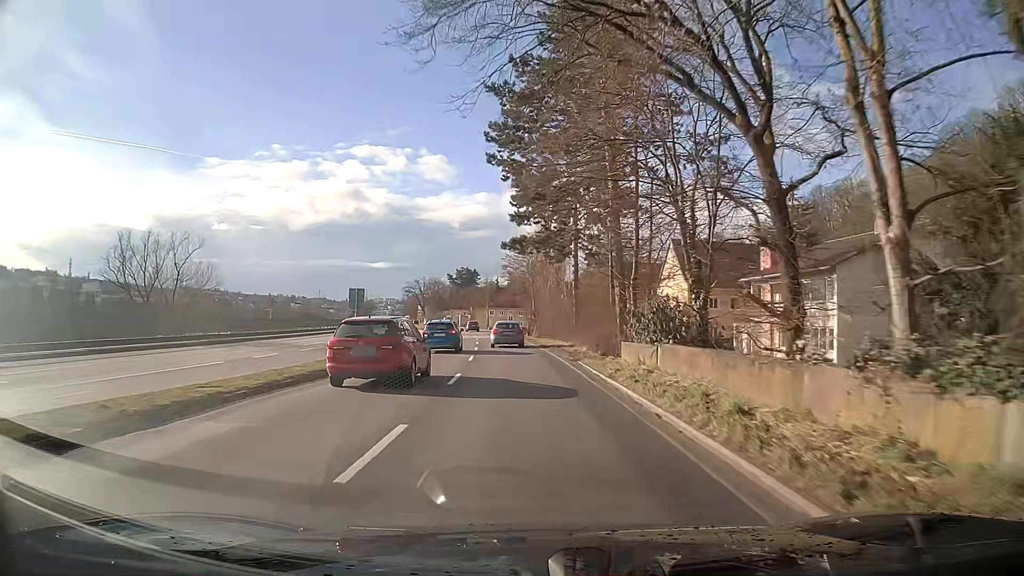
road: primary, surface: asphalt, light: Day
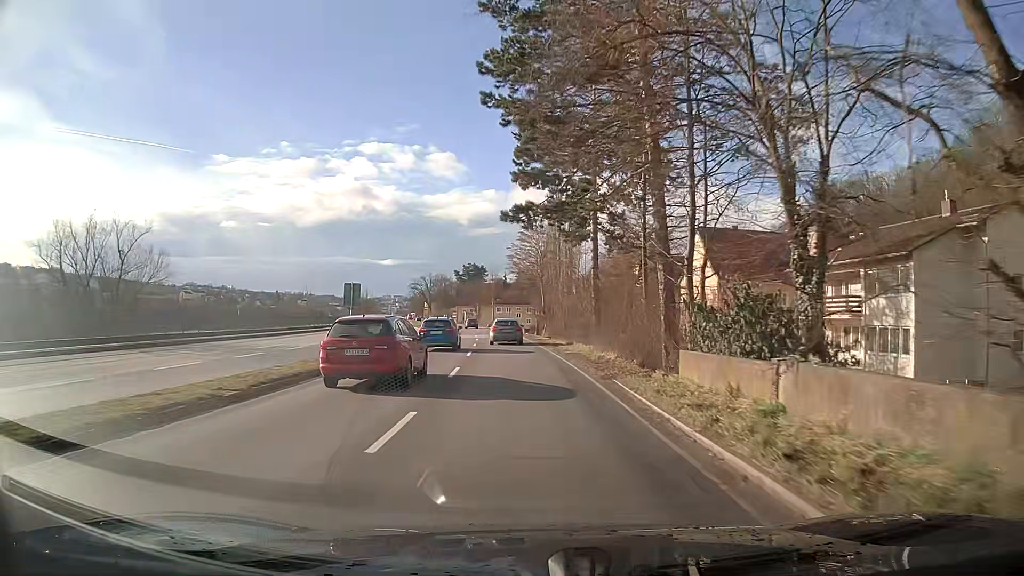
(0.0, +8.0) m; -1°
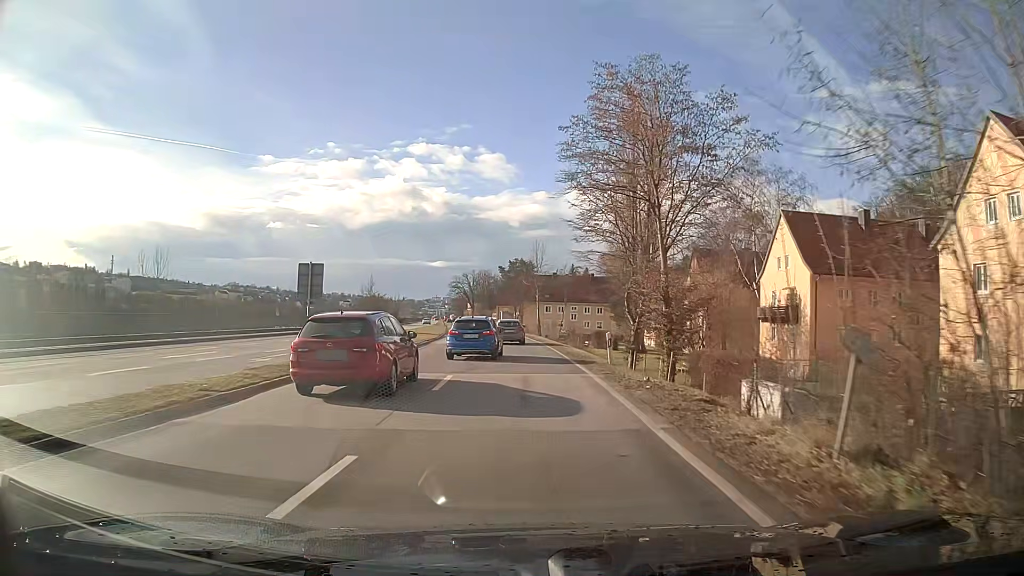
(-1.6, +40.2) m; -5°
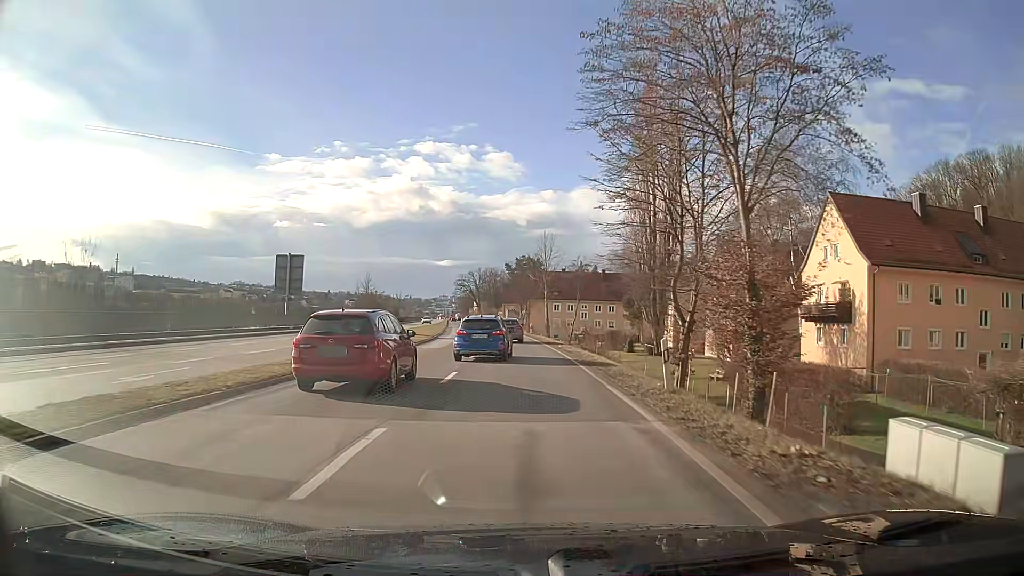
(0.0, +7.9) m; -1°
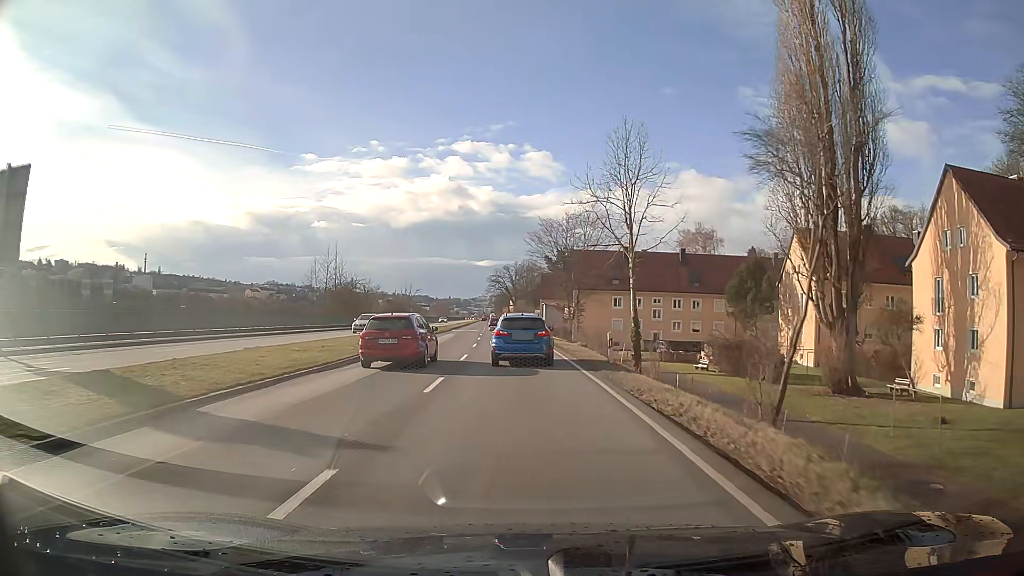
(-1.1, +38.7) m; -4°
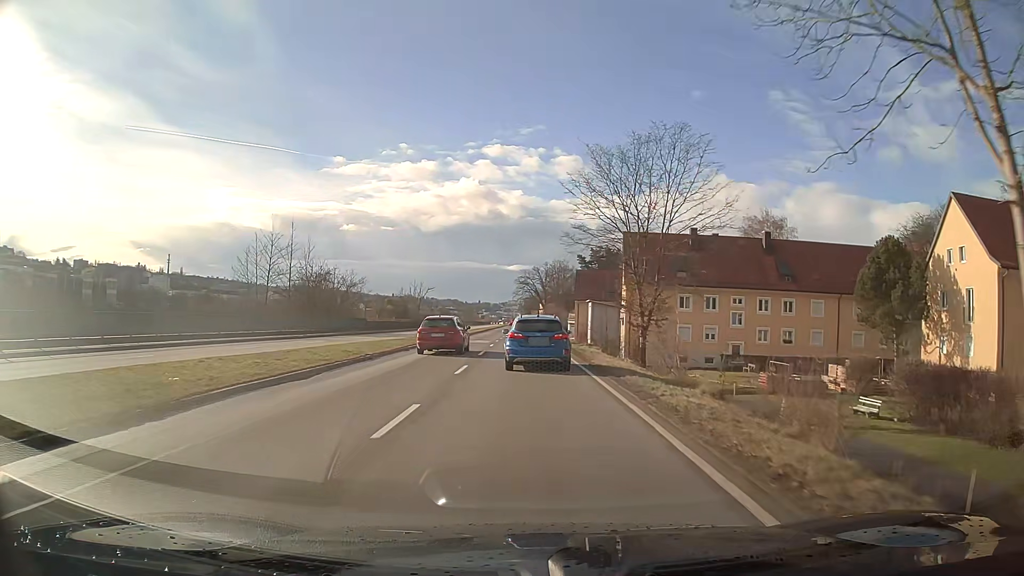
(-0.5, +23.0) m; -3°
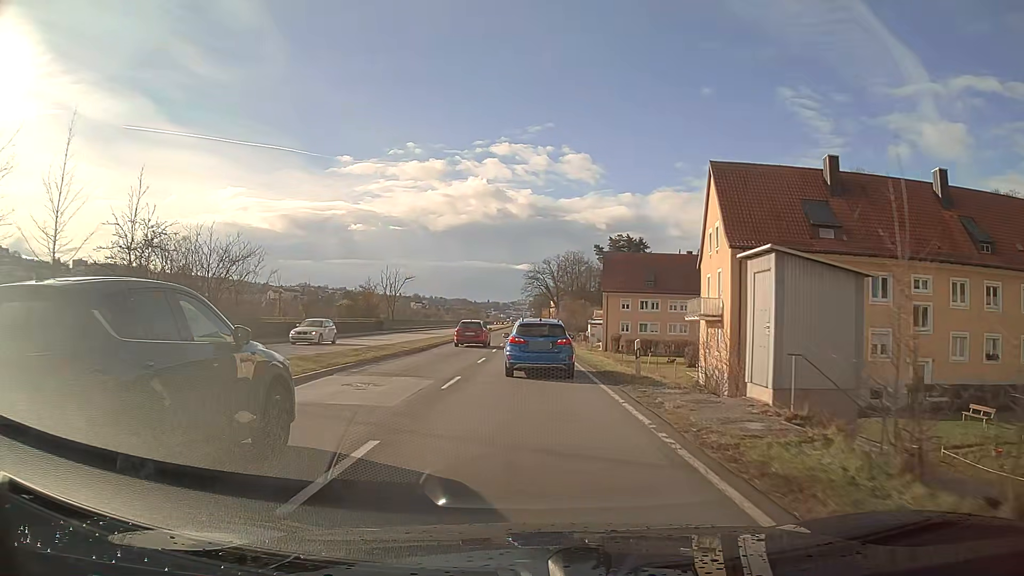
(-0.1, +30.5) m; 0°
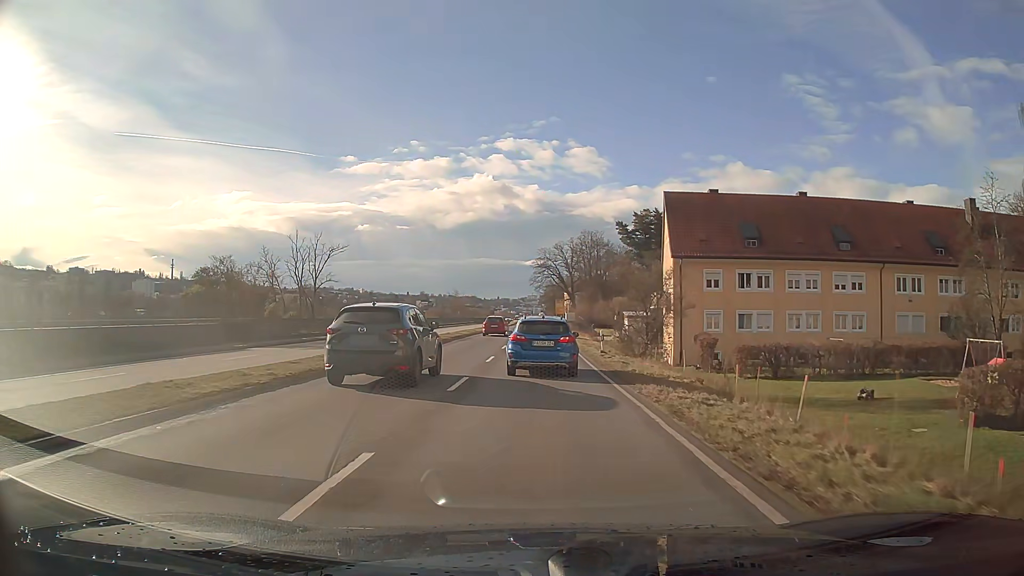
(-0.3, +37.6) m; -1°
(0, +10) (0, +20) (0, +30) (0, +40) (0, +50) (0, +60) (0, +70) (+1, +80) (+1, +90) (+1, +100) m
